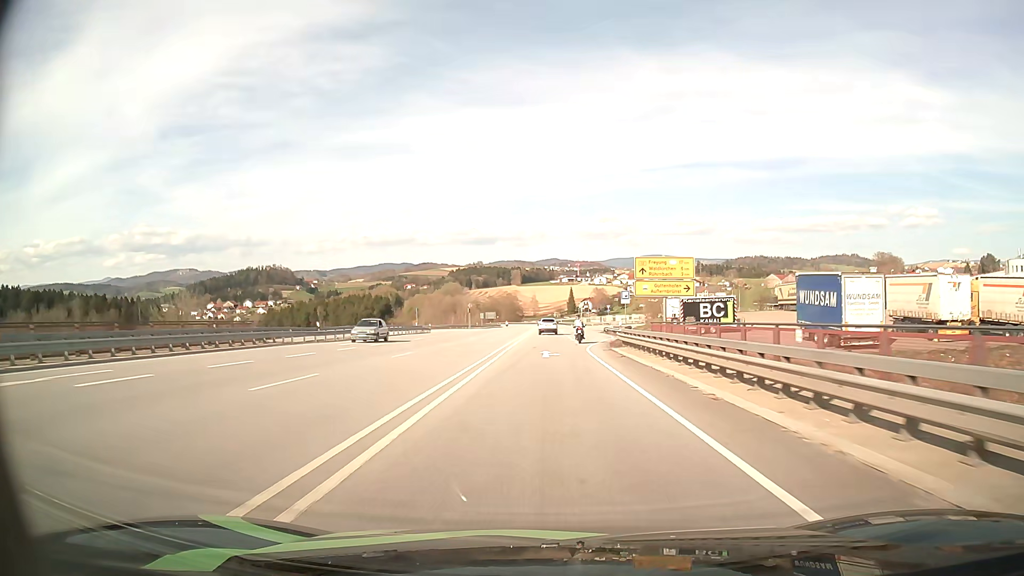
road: primary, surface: asphalt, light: Day
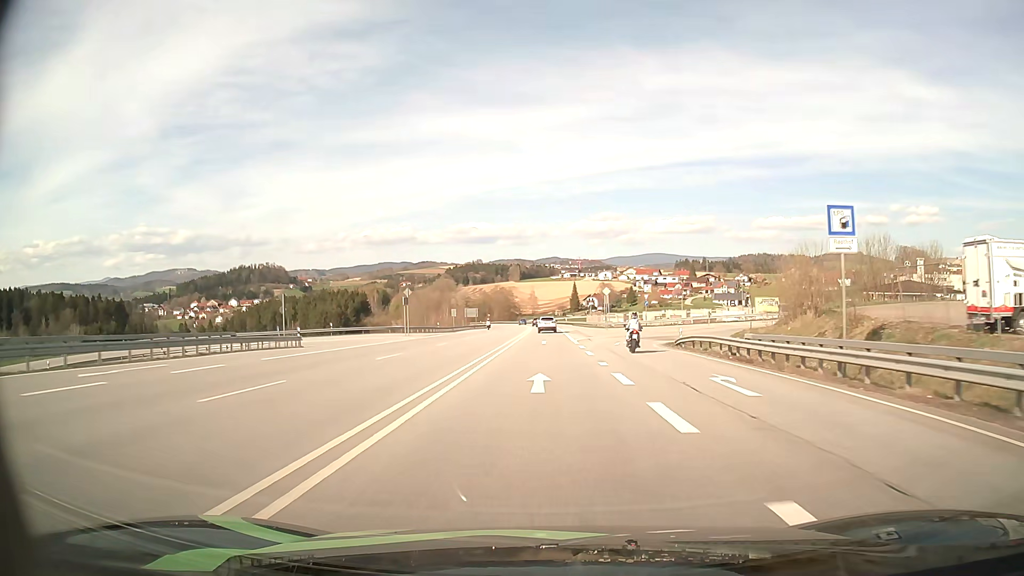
(+0.1, +49.9) m; 0°
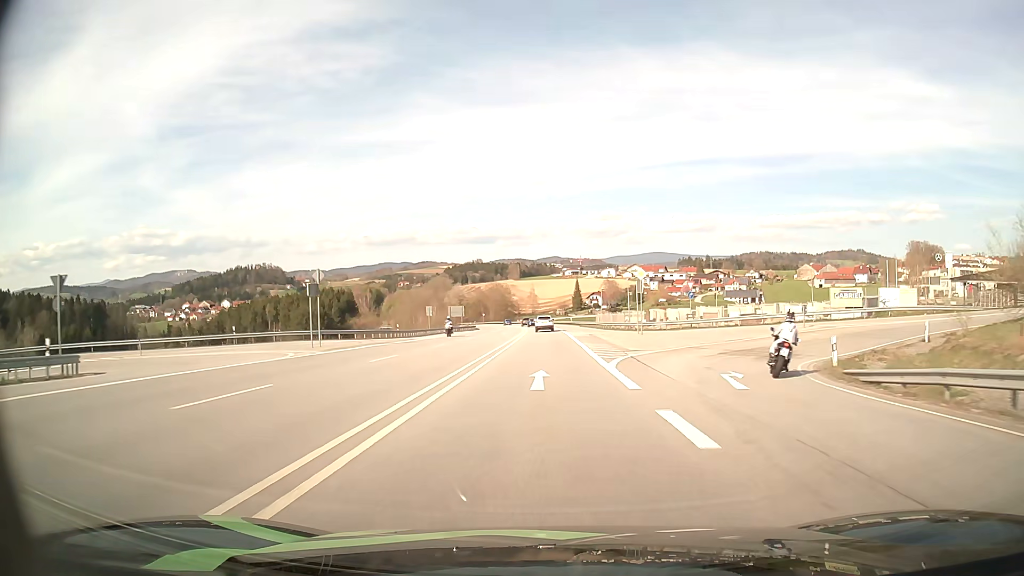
(0.0, +24.9) m; 0°
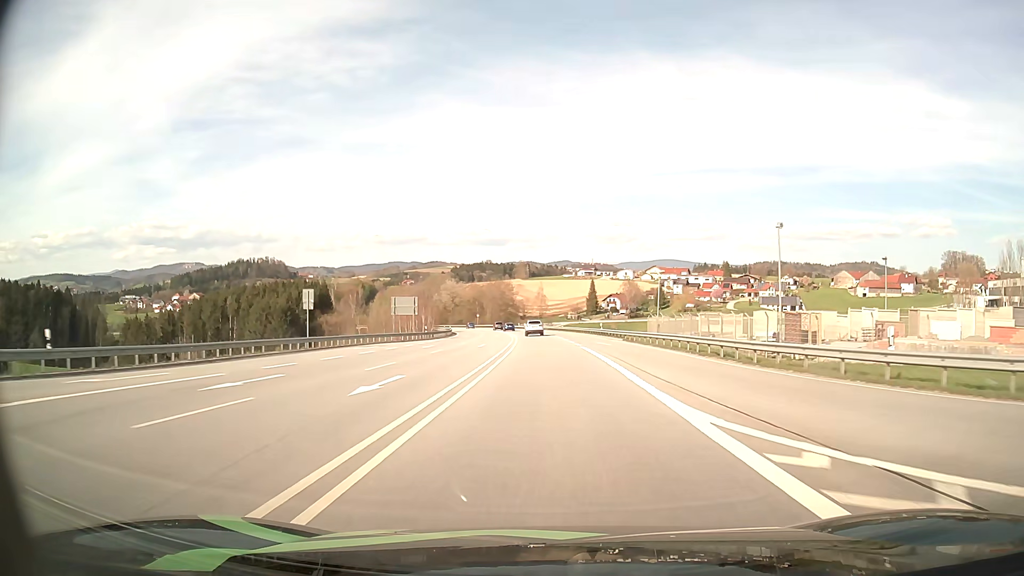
(-0.4, +49.7) m; -1°
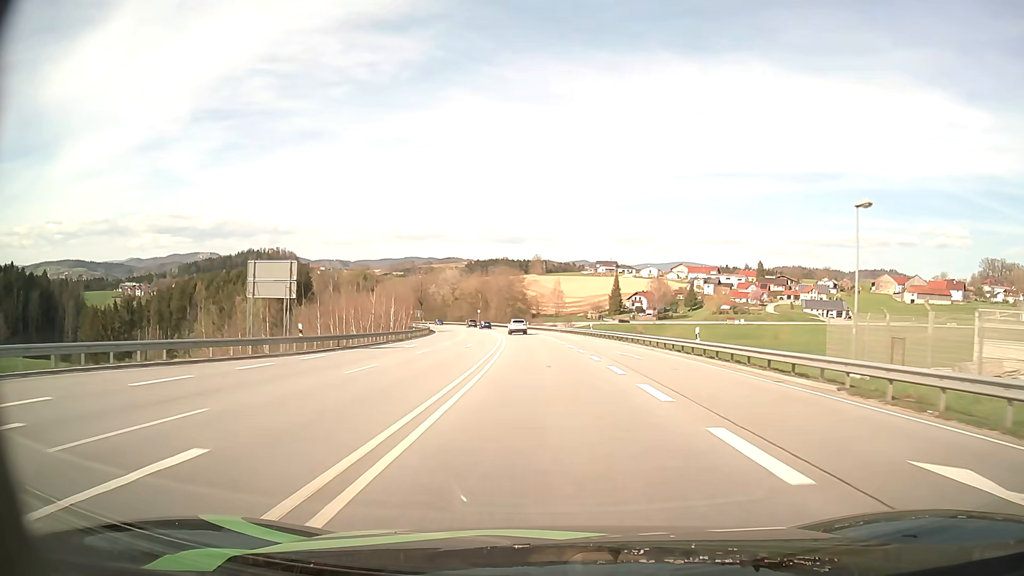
(-0.3, +38.2) m; -1°
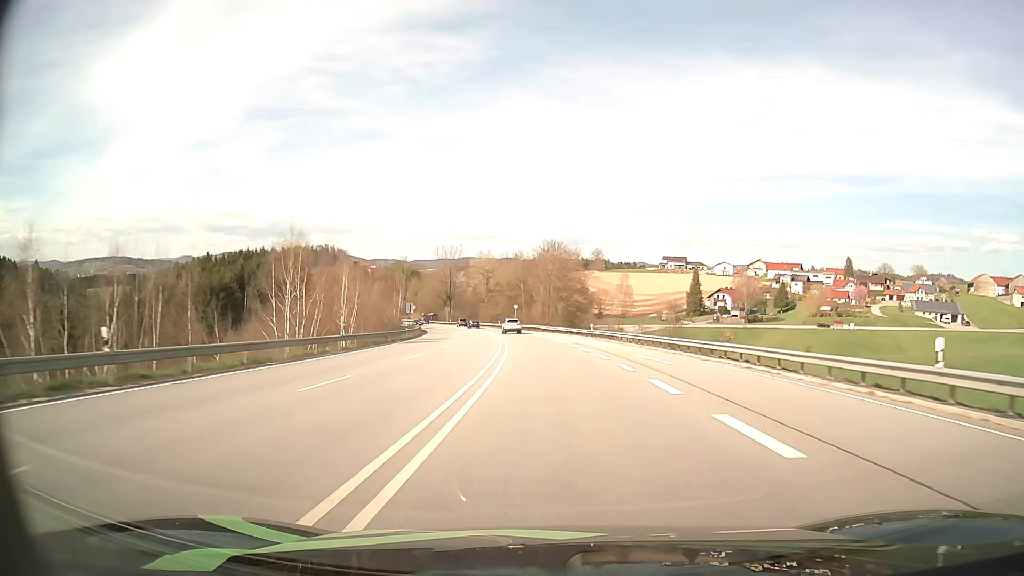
(-2.0, +53.1) m; -5°
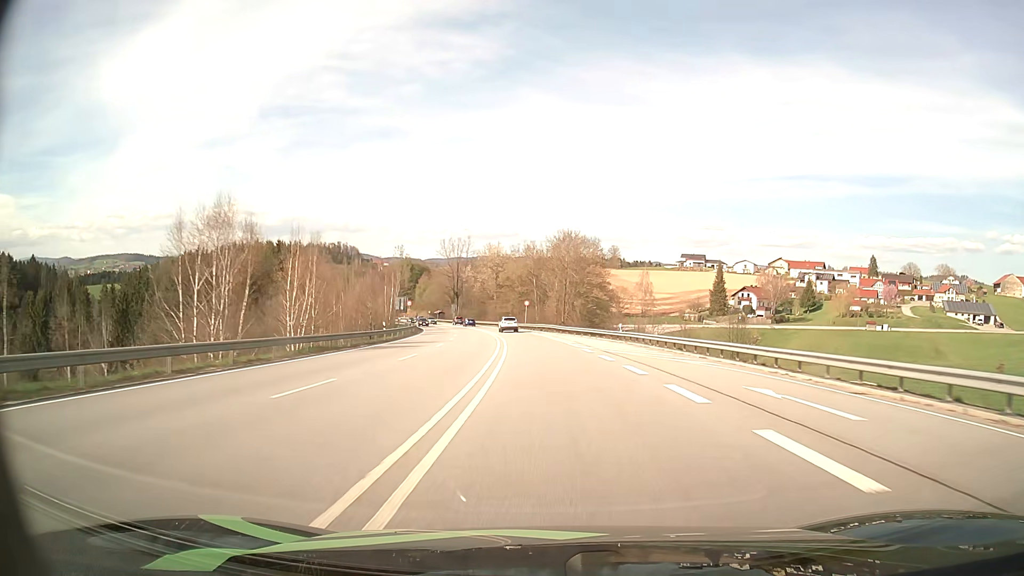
(-0.2, +13.6) m; -1°
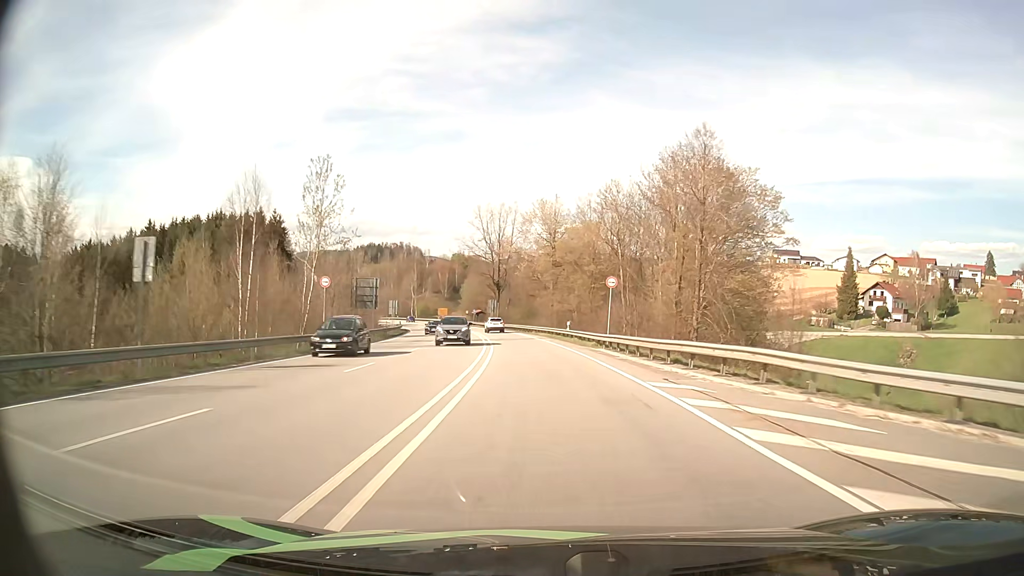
(-2.3, +54.0) m; -6°
(0, +10) (0, +20) (-1, +30) (-2, +40) (-3, +50) (-4, +60) (-5, +70) (-7, +80) (-9, +89) (-11, +99) m
